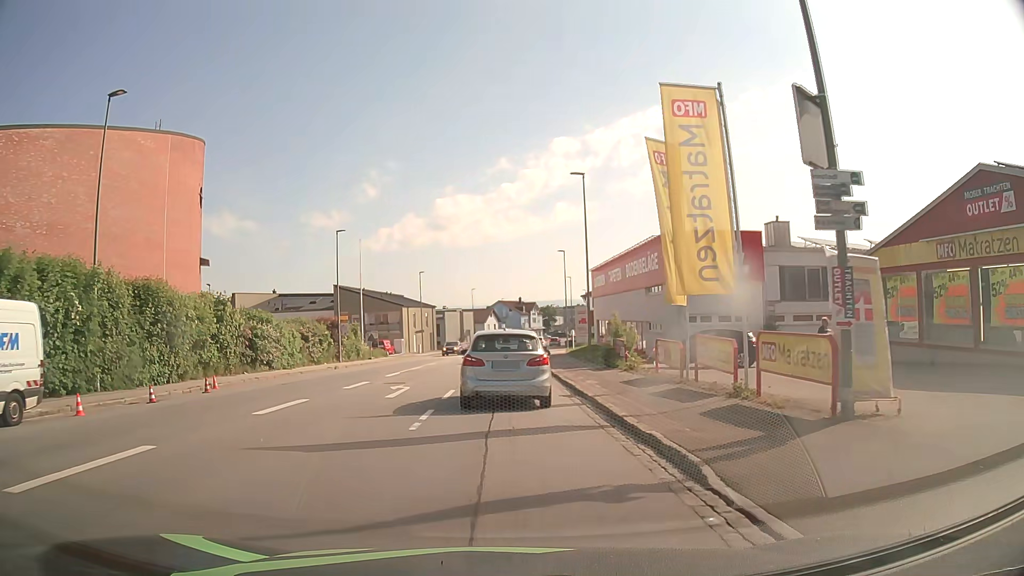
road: tertiary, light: Day
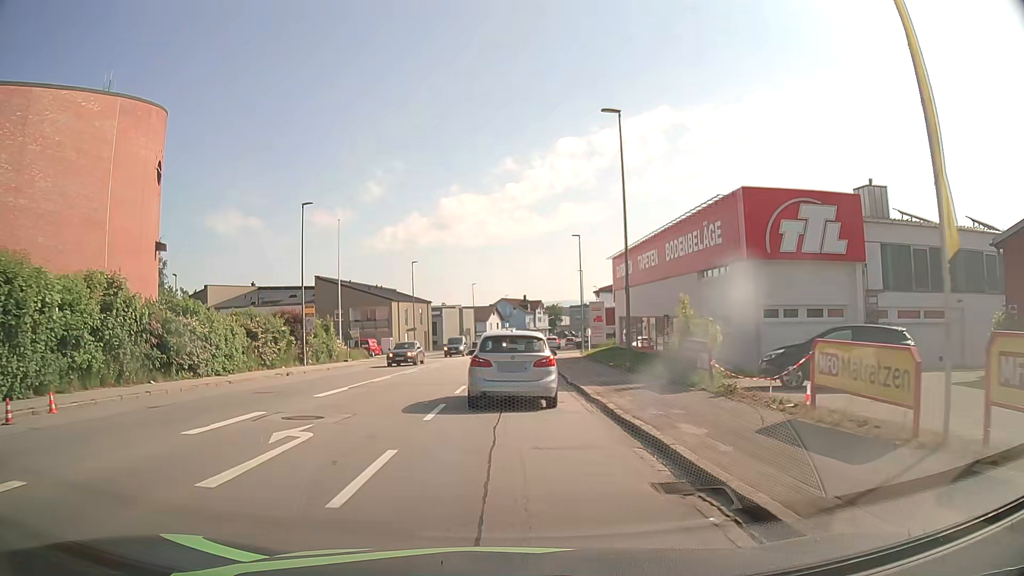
(0.0, +10.4) m; 0°
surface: asphalt
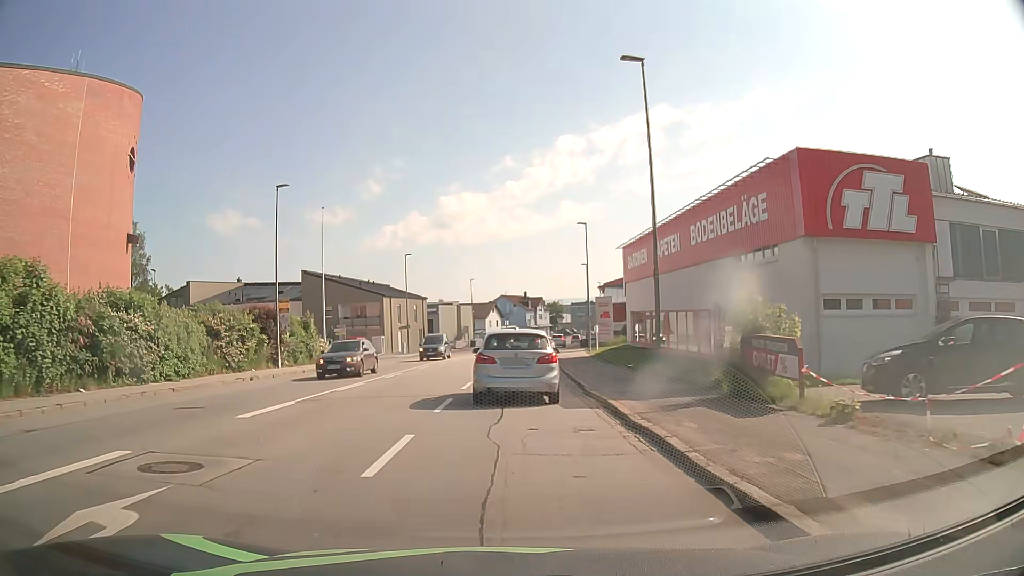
(0.0, +5.0) m; -1°
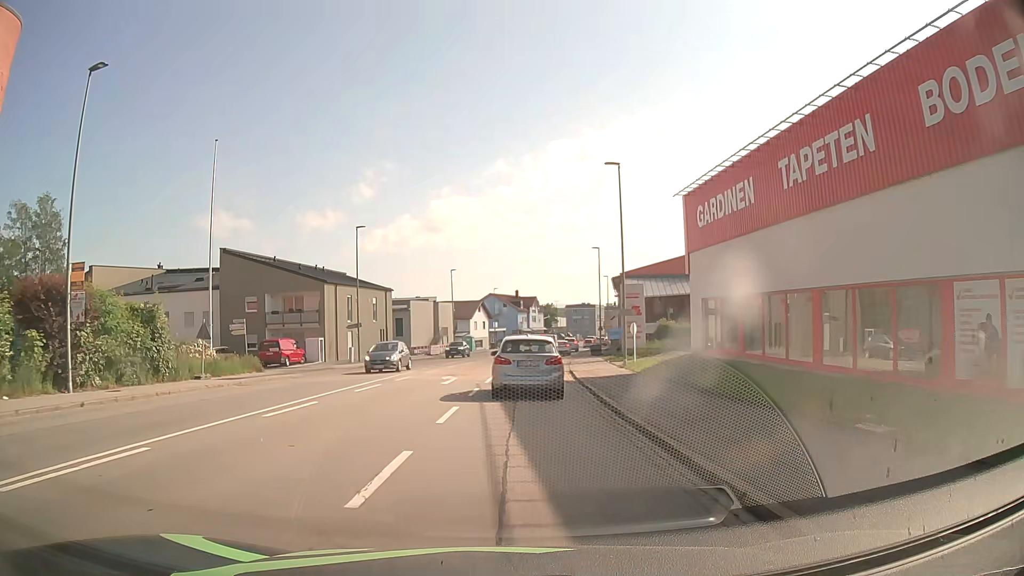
(+0.2, +19.4) m; +1°
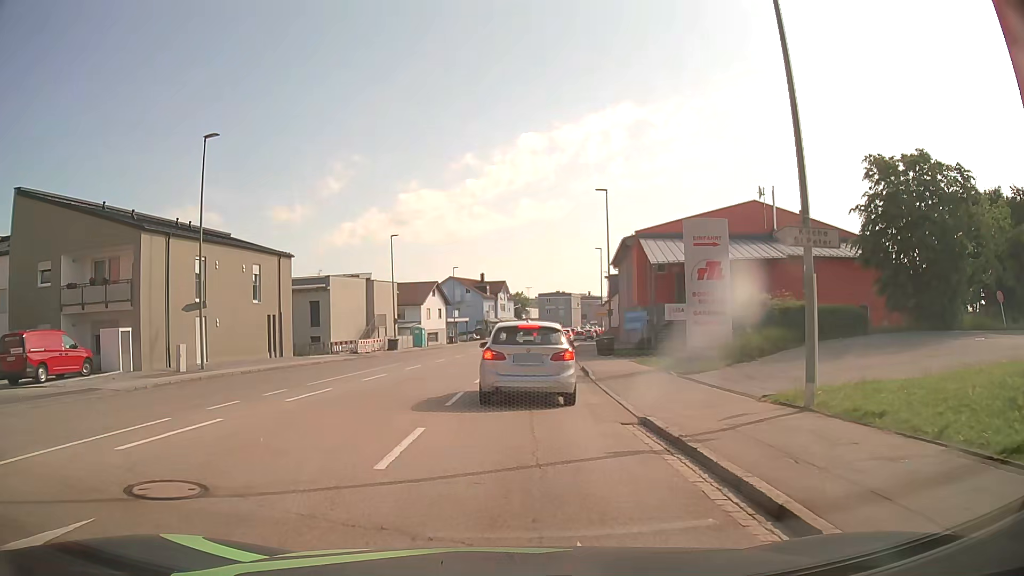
(+0.6, +22.7) m; +3°
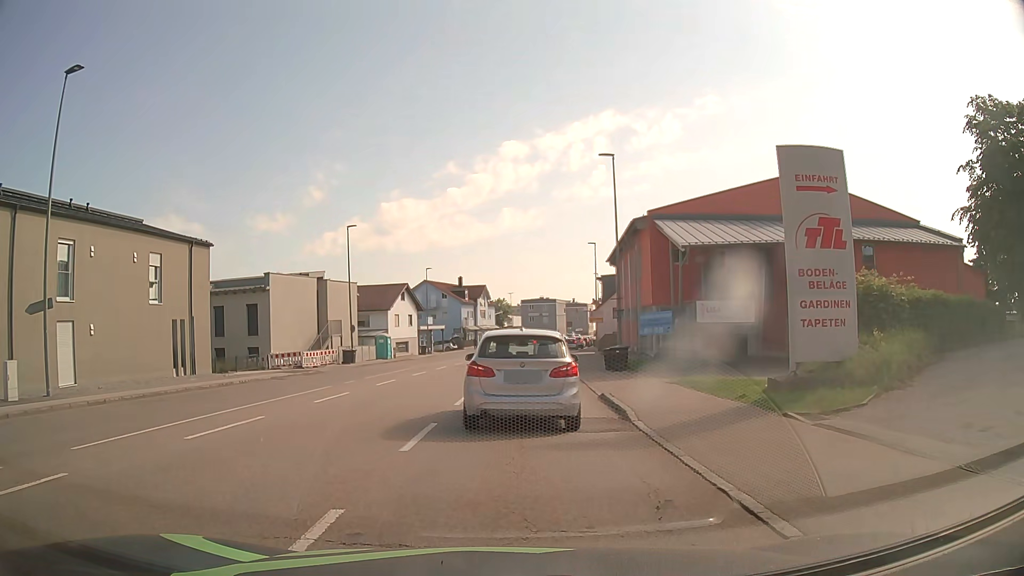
(+0.2, +9.7) m; 0°
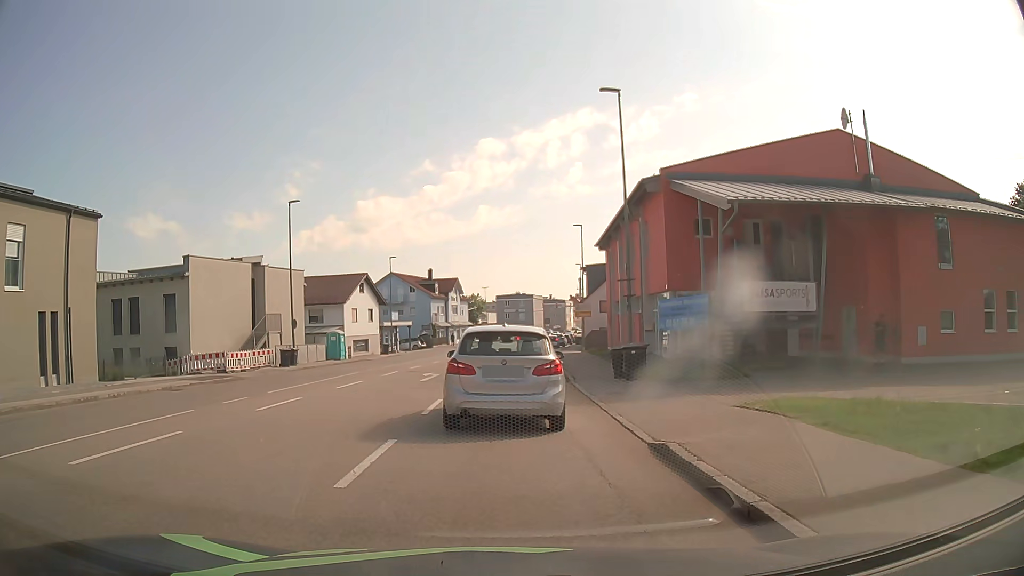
(+0.4, +8.7) m; +3°
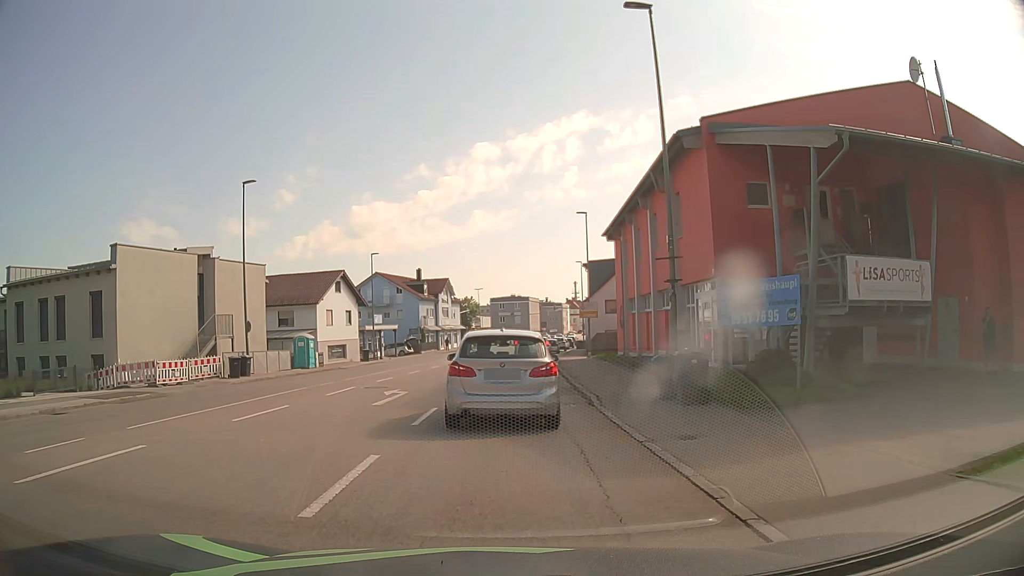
(+0.1, +7.1) m; +1°
(0, +10) (0, +20) (0, +30) (+1, +40) (+1, +50) (+2, +60) (+3, +70) (+5, +80) (+6, +90) (+8, +100) m
